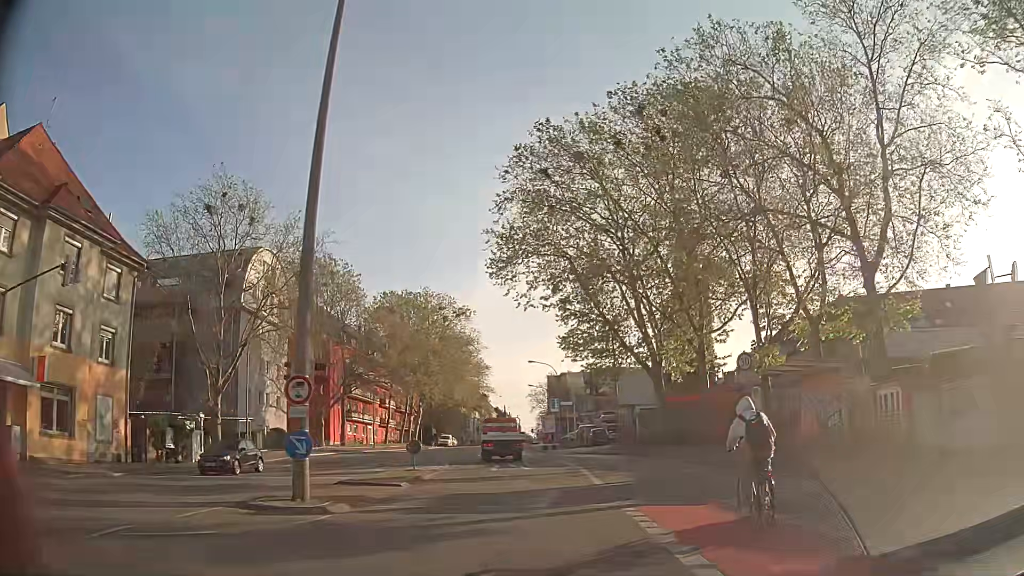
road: secondary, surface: asphalt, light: Day
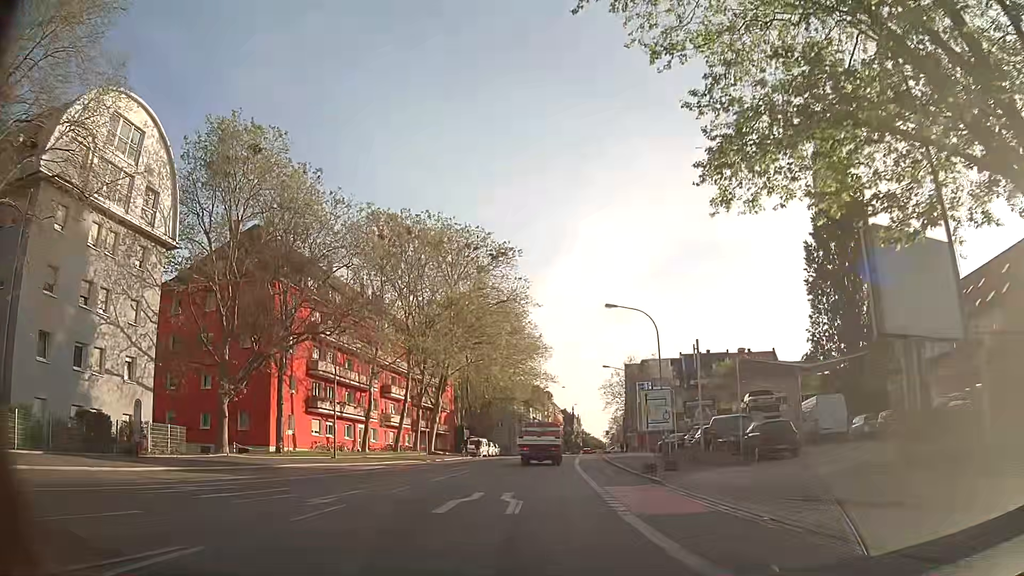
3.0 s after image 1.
(-1.1, +34.7) m; -6°
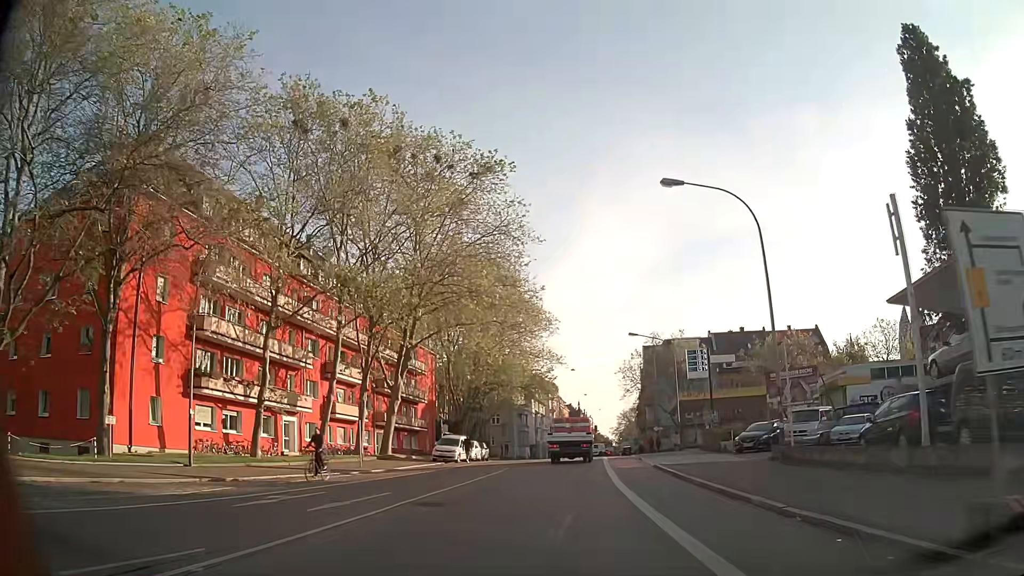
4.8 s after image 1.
(-0.1, +20.6) m; -1°
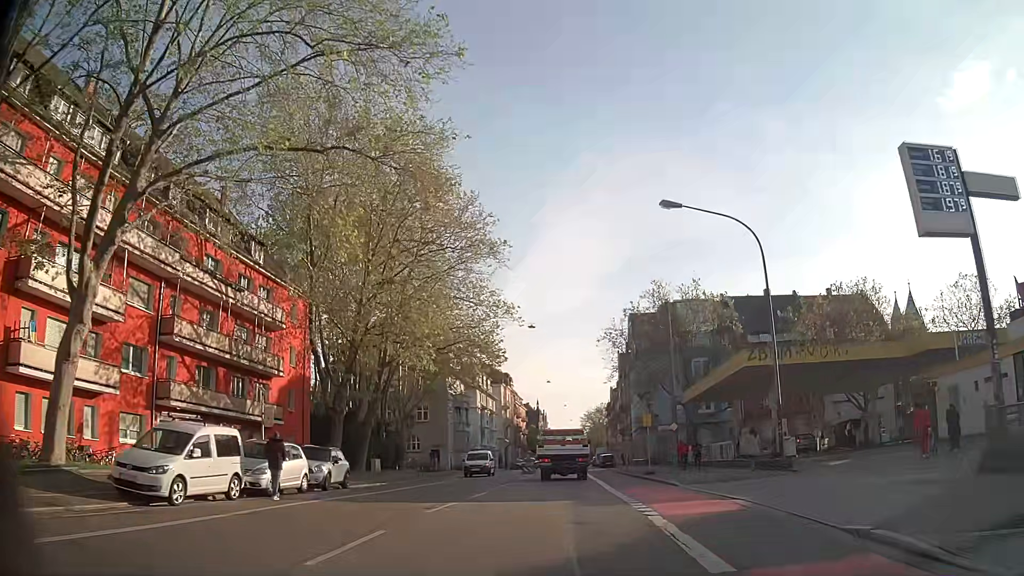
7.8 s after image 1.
(+1.4, +31.1) m; +4°
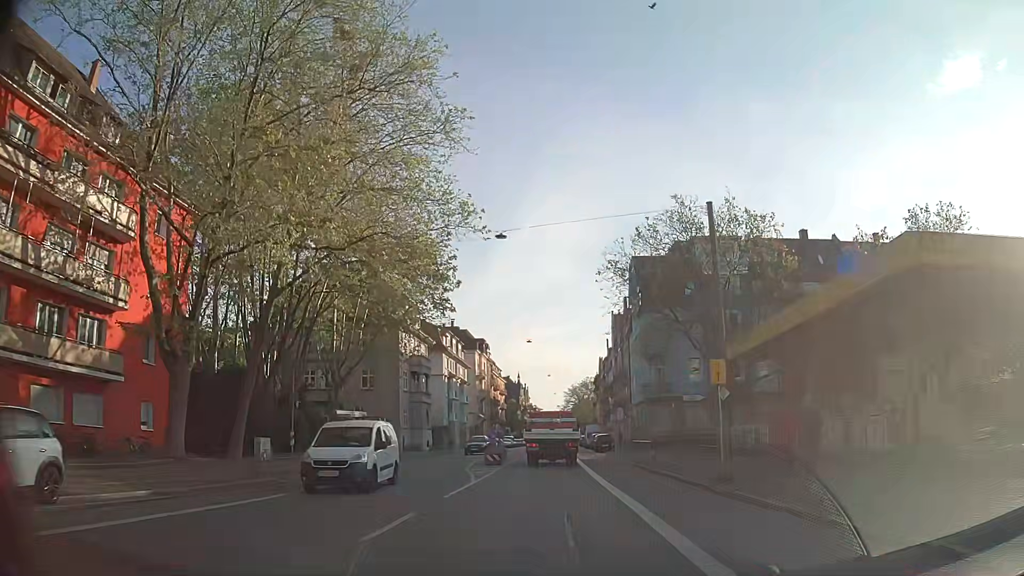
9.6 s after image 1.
(+0.2, +16.5) m; +1°
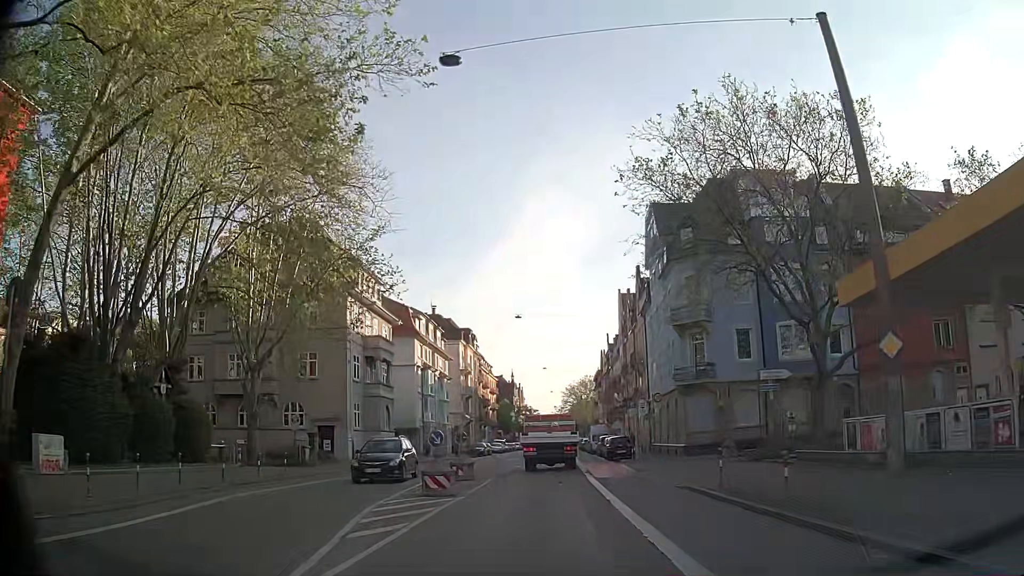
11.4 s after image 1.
(0.0, +14.7) m; +1°
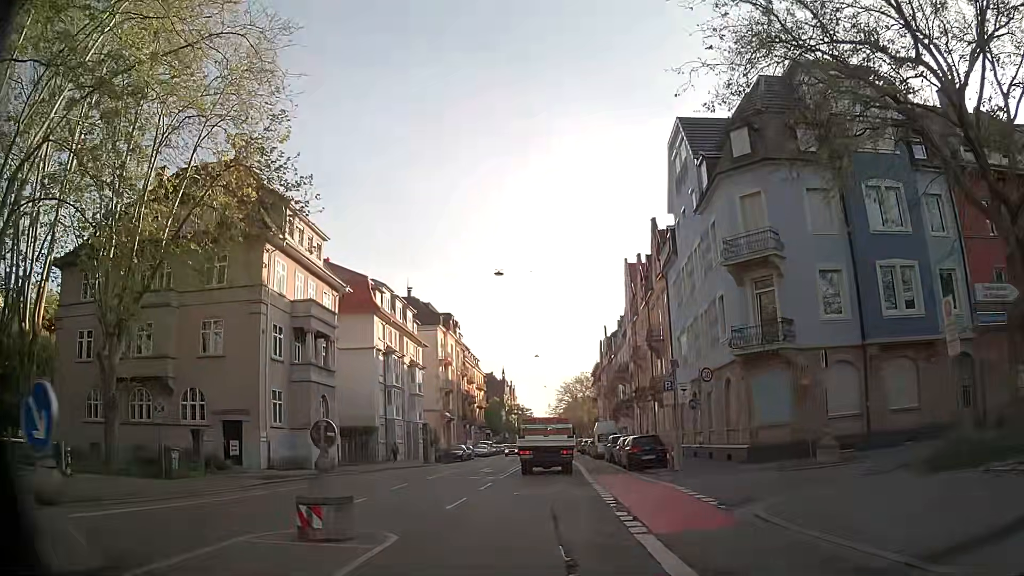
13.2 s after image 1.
(0.0, +13.4) m; -1°
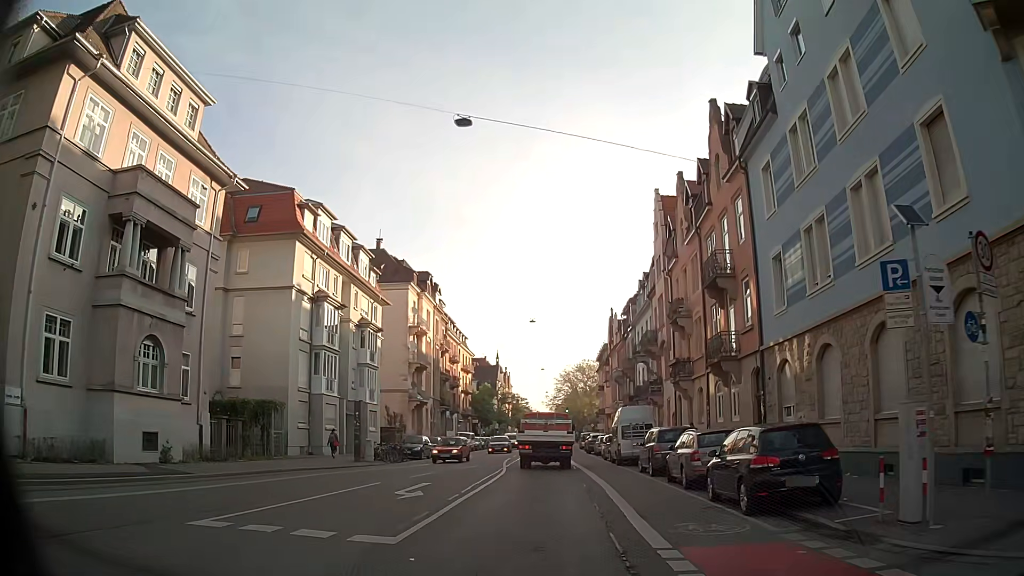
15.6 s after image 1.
(+0.1, +17.6) m; +2°
